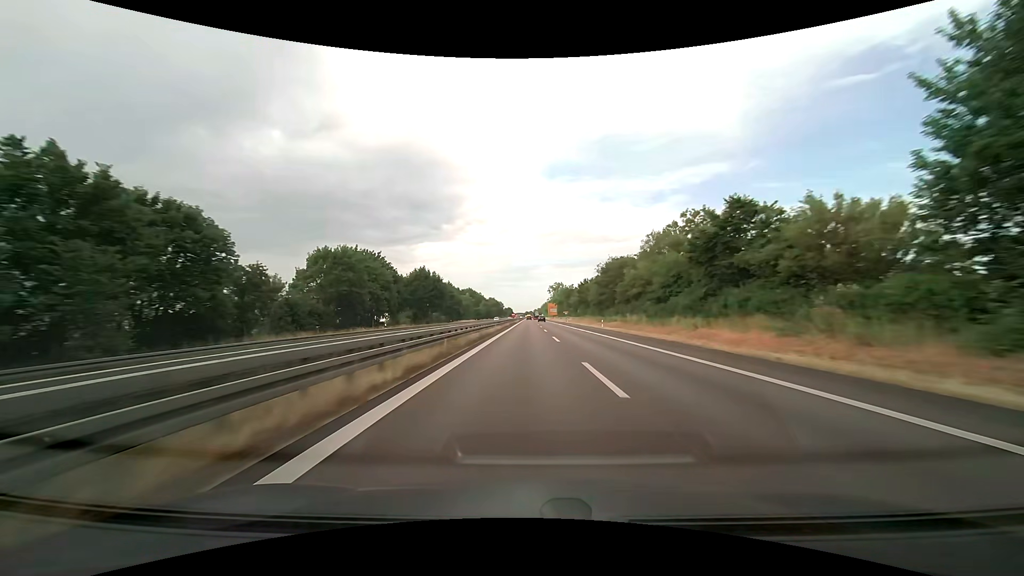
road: trunk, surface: asphalt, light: Day
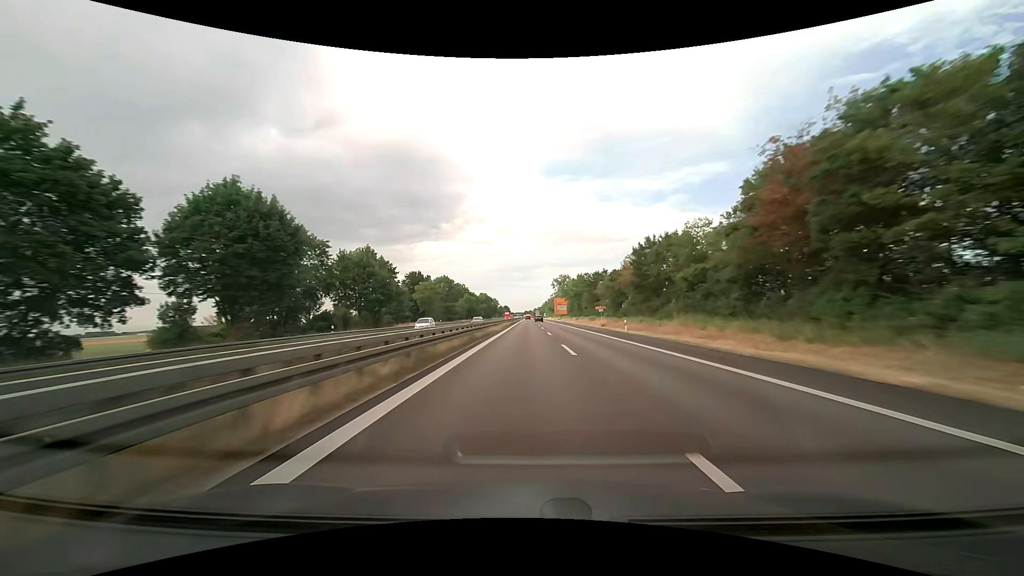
(-0.1, +63.4) m; 0°
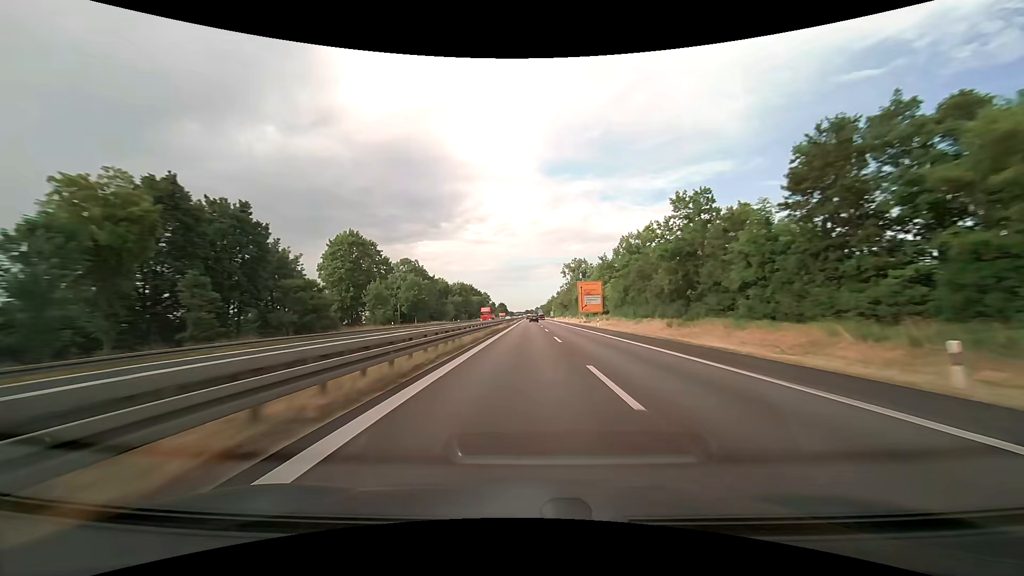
(-0.1, +81.8) m; 0°
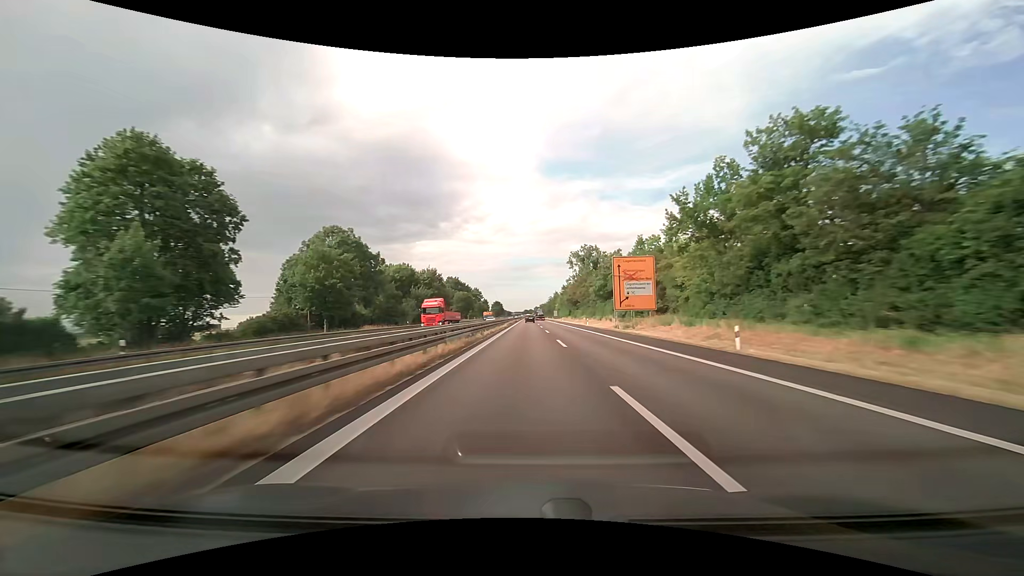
(0.0, +39.9) m; 0°
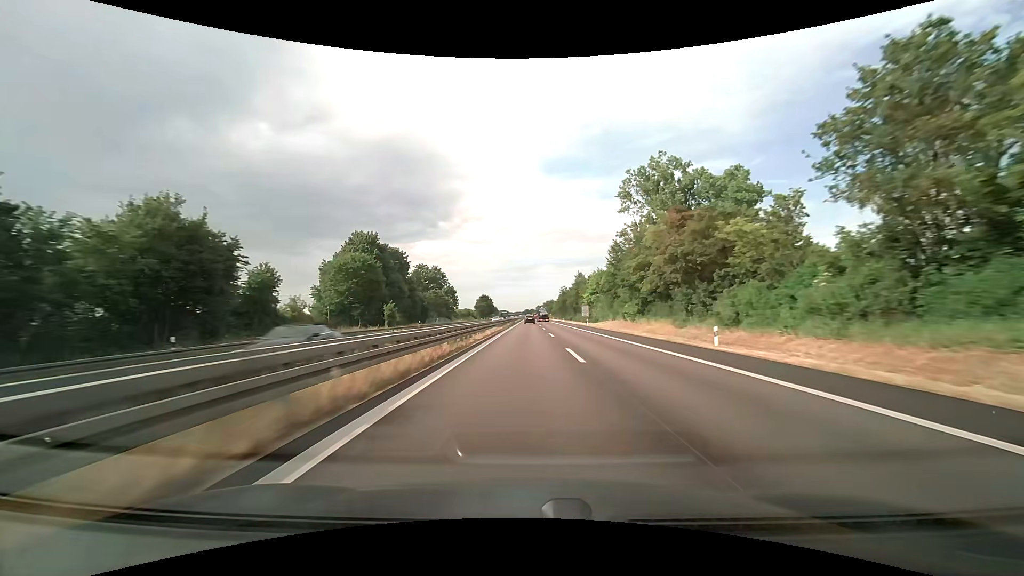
(+0.1, +97.2) m; 0°
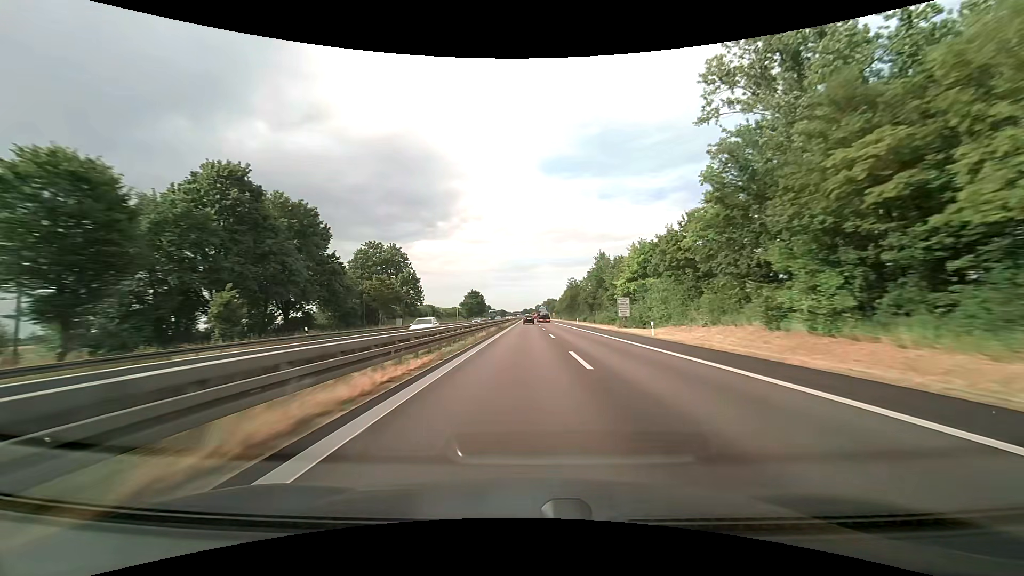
(+0.1, +37.9) m; 0°
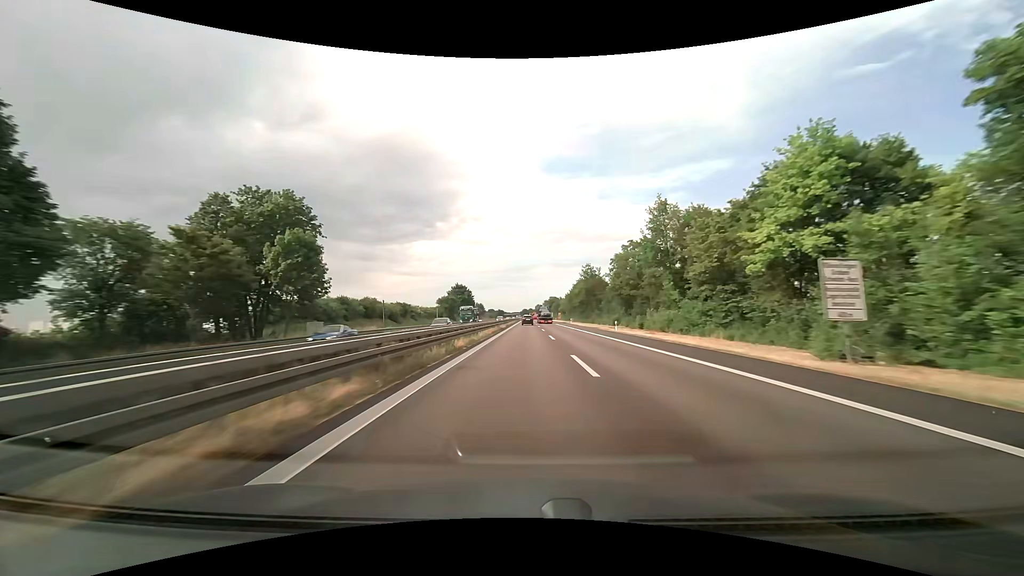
(0.0, +37.6) m; 0°
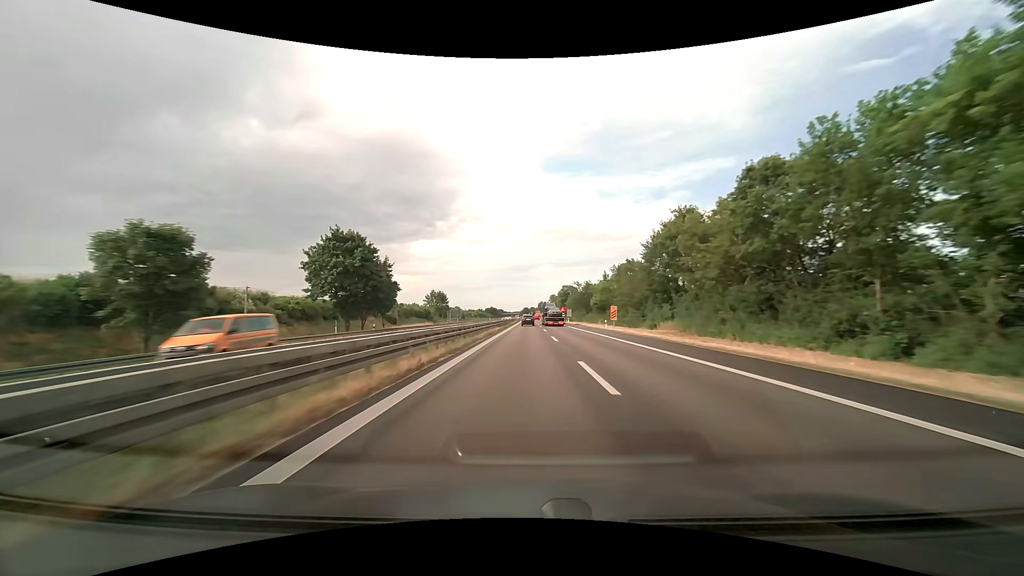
(-0.1, +92.9) m; 0°
(0, +10) (0, +20) (0, +30) (0, +40) (0, +50) (0, +60) (0, +70) (0, +80) (0, +90) (0, +100) m
